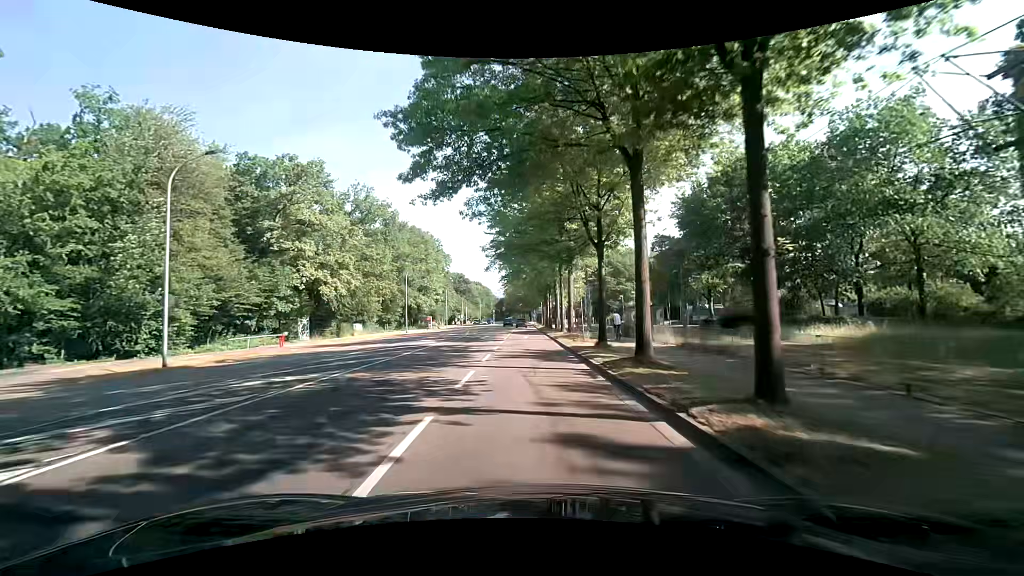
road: secondary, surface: asphalt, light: Day
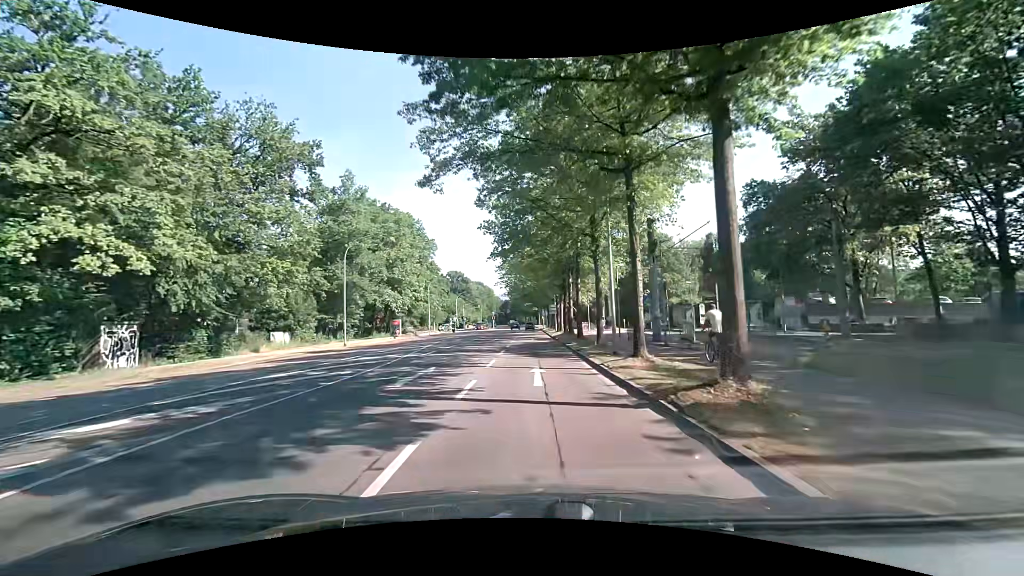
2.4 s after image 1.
(+0.1, +25.3) m; 0°
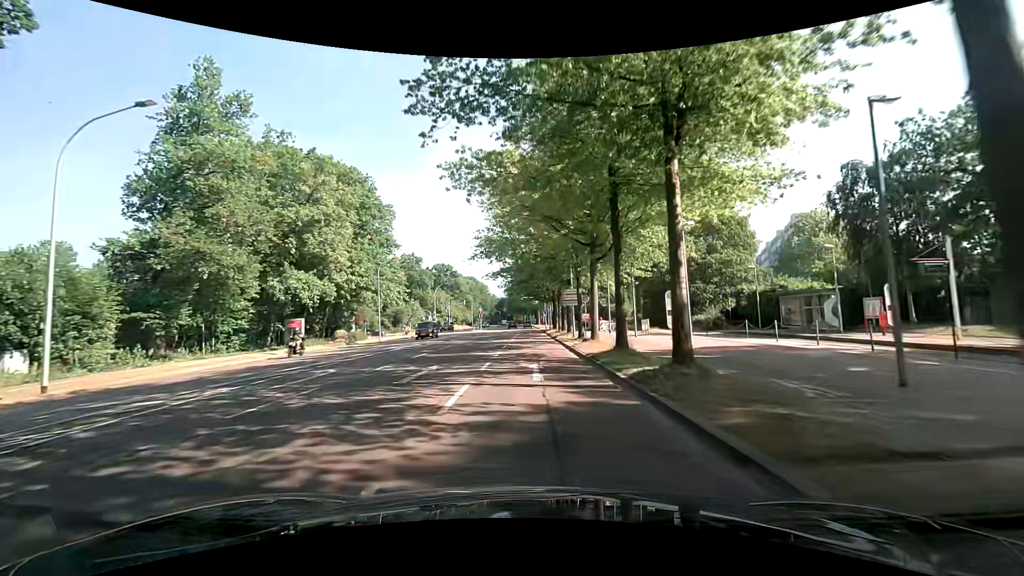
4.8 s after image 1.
(+0.1, +26.7) m; 0°
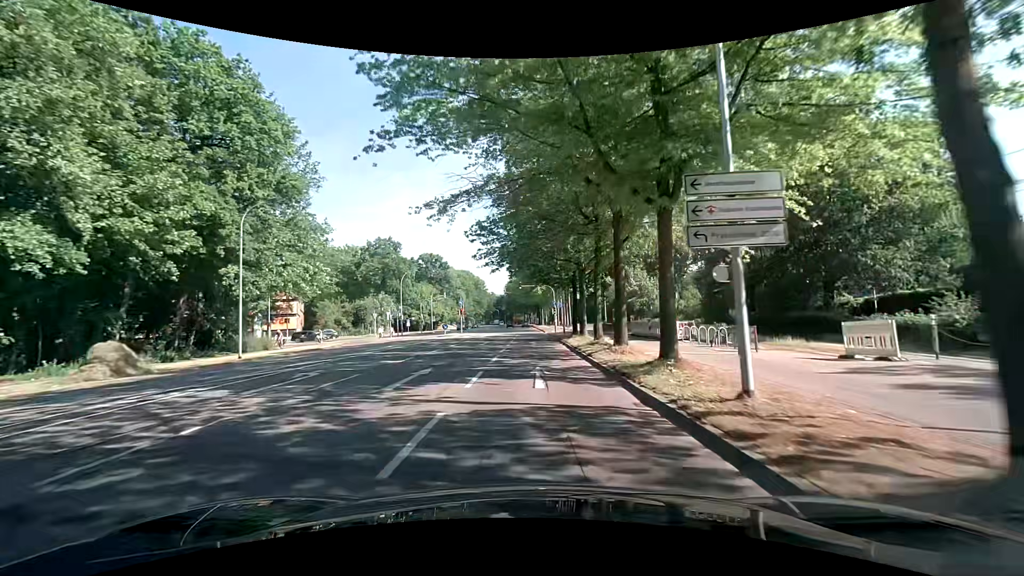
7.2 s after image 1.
(+0.1, +27.3) m; 0°
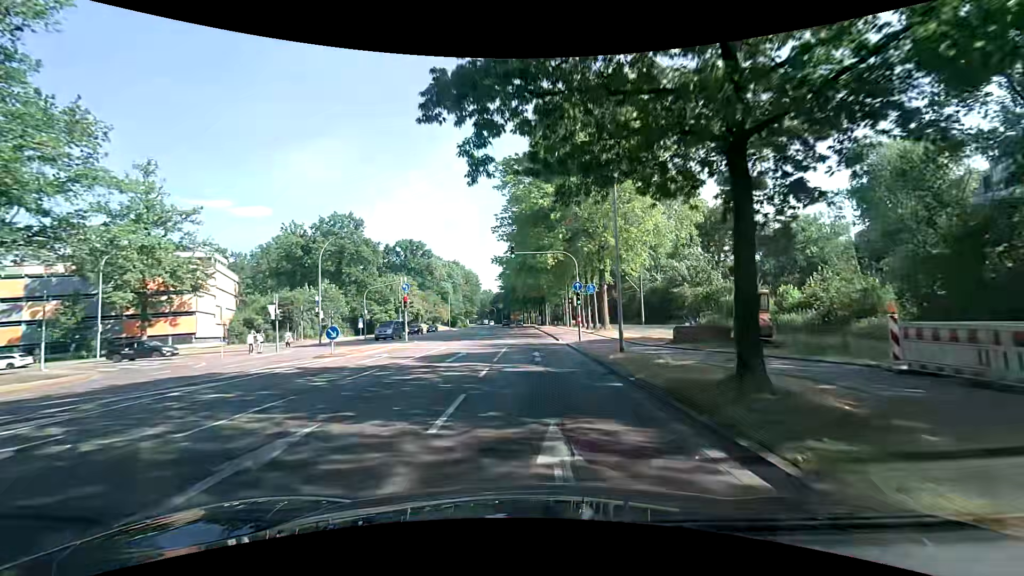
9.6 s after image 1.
(-0.2, +28.4) m; 0°
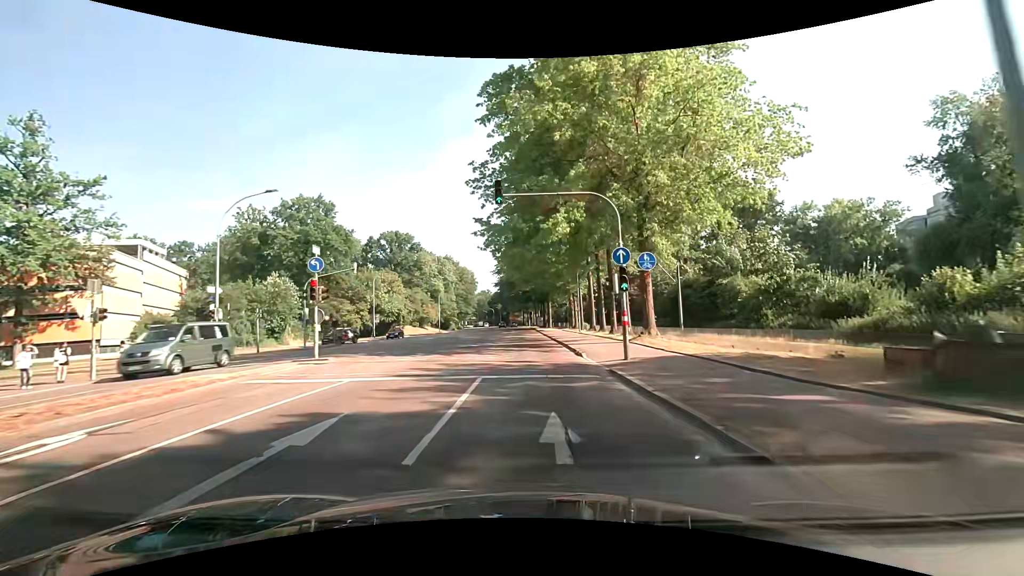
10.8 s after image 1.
(0.0, +14.6) m; 0°
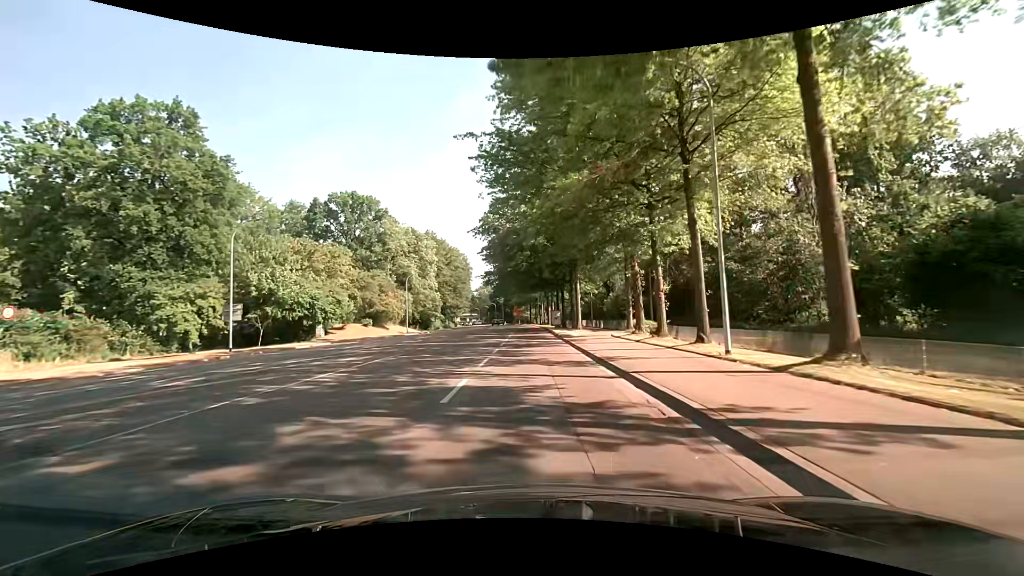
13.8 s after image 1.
(-0.5, +35.9) m; -1°
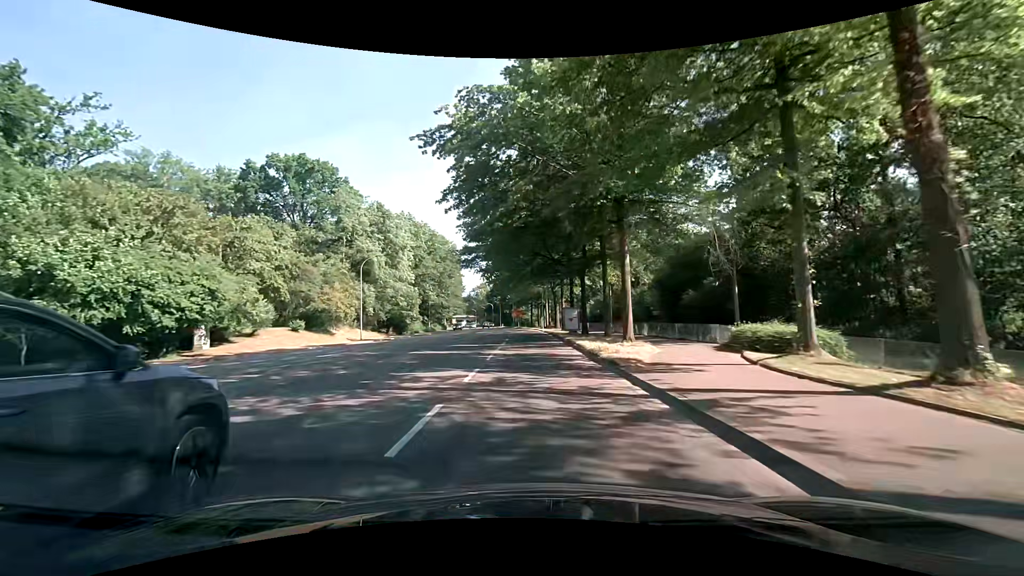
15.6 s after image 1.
(-0.3, +21.5) m; 0°
(0, +10) (0, +20) (0, +30) (-1, +40) (-1, +50) (-1, +60) (-2, +70) (-3, +80) (-4, +90) (-5, +100) m
